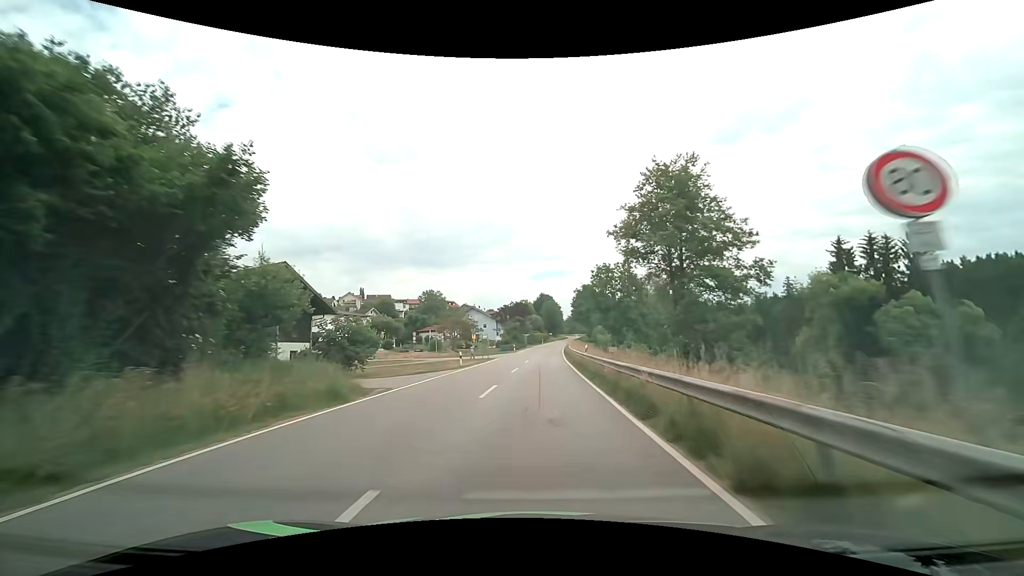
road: tertiary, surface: asphalt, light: Day
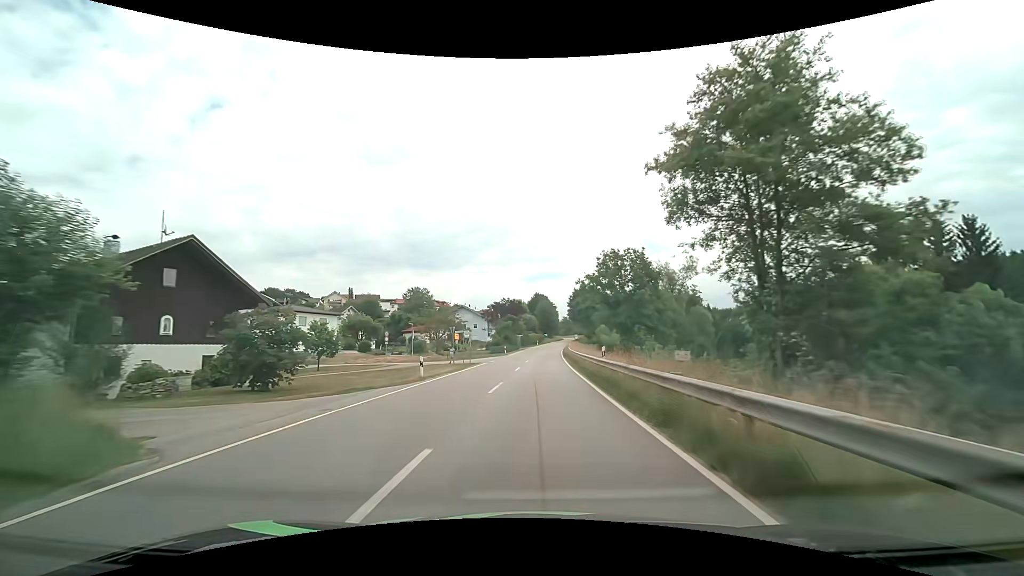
(0.0, +10.2) m; +1°
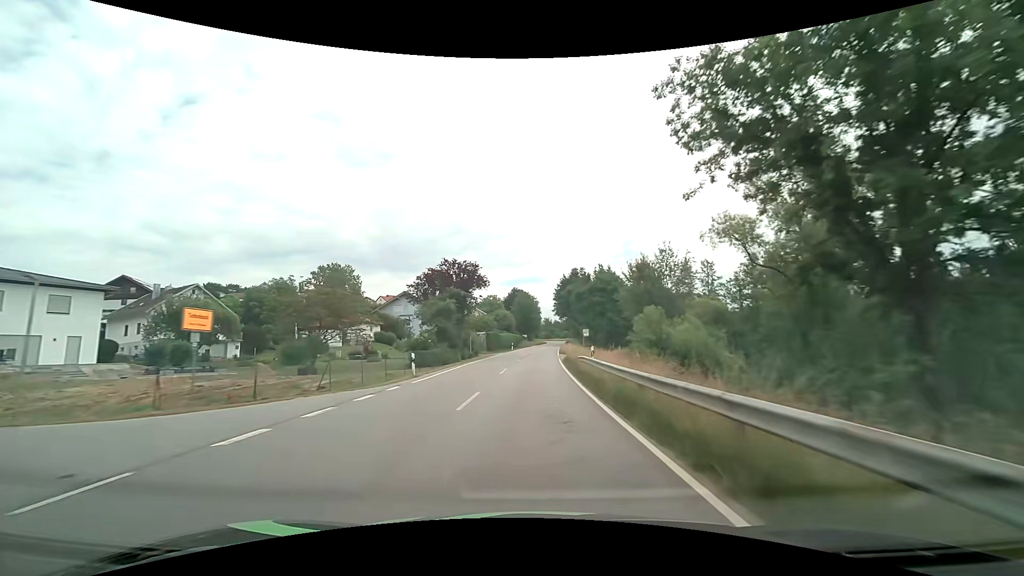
(+1.0, +40.5) m; +3°
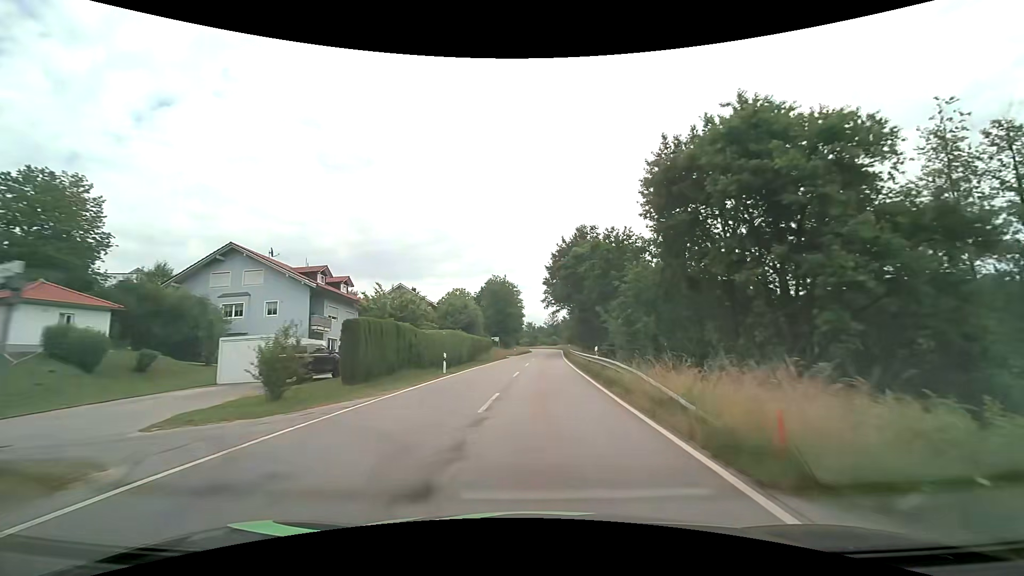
(+0.4, +49.5) m; +2°
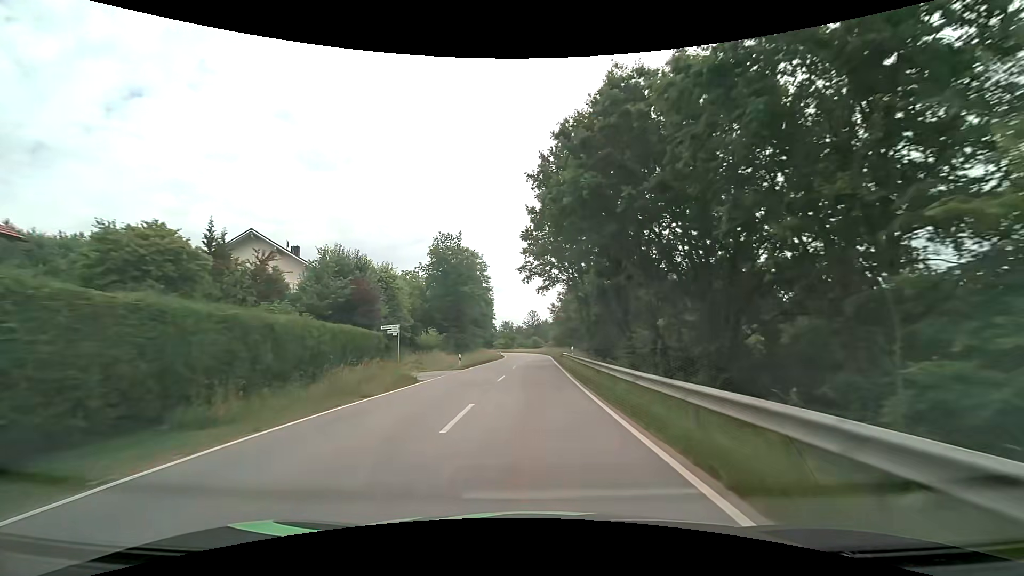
(+1.0, +38.6) m; +3°
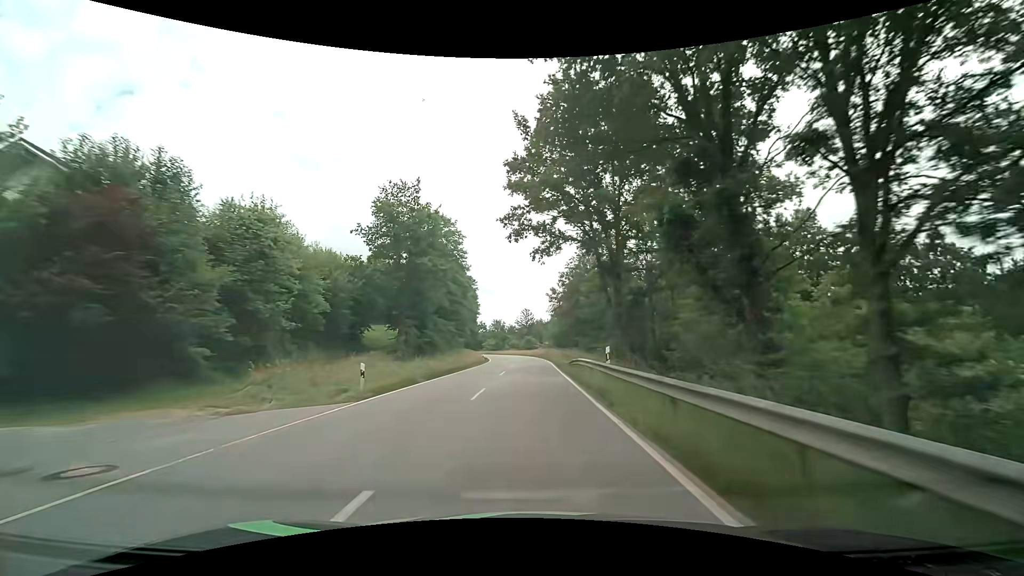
(+0.1, +19.5) m; 0°
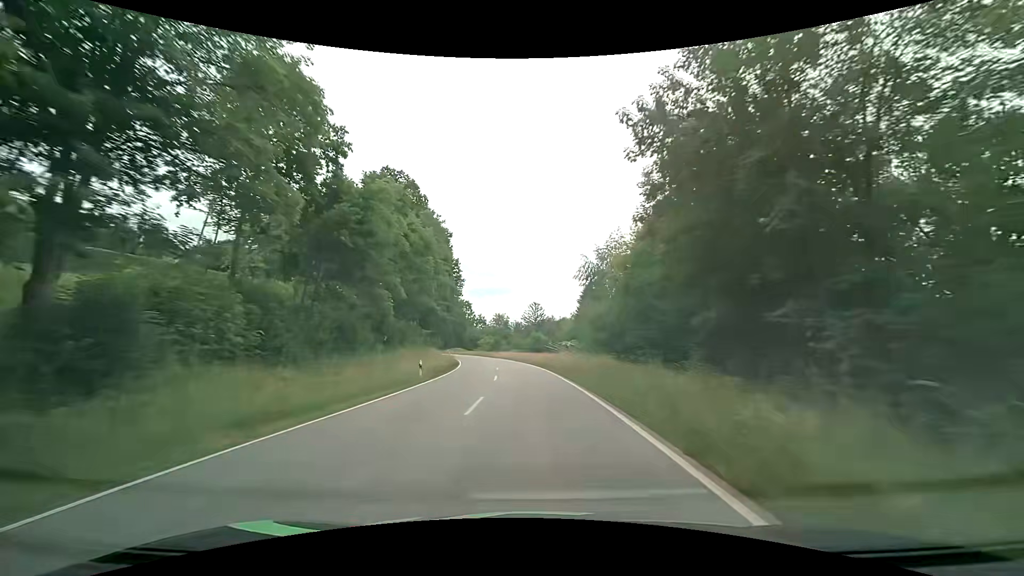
(-0.1, +39.4) m; -1°
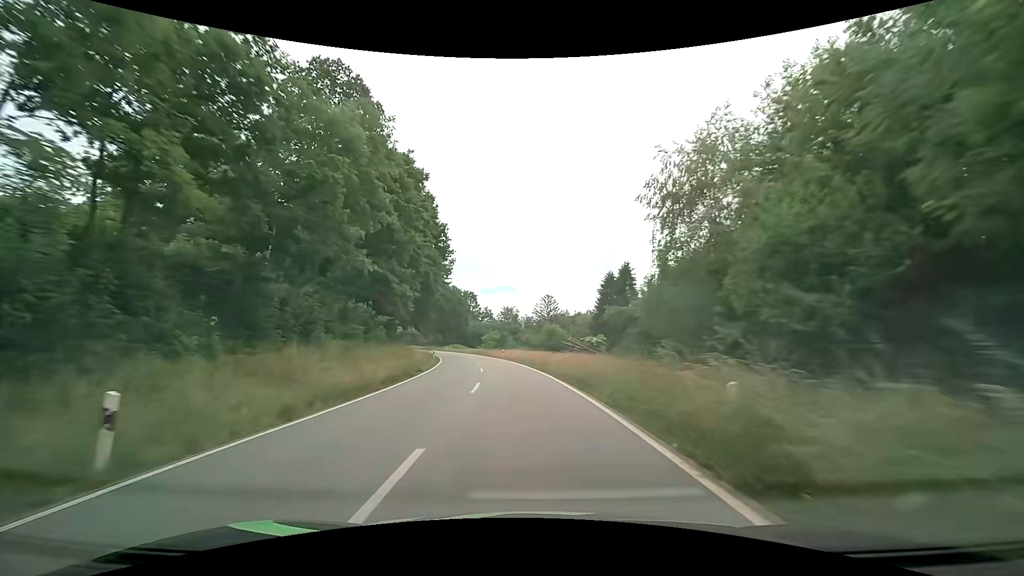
(-0.2, +19.8) m; -1°
(0, +10) (-1, +20) (-1, +30) (-3, +40) (-4, +50) (-6, +60) (-8, +69) (-11, +79) (-14, +89) (-17, +98) m
